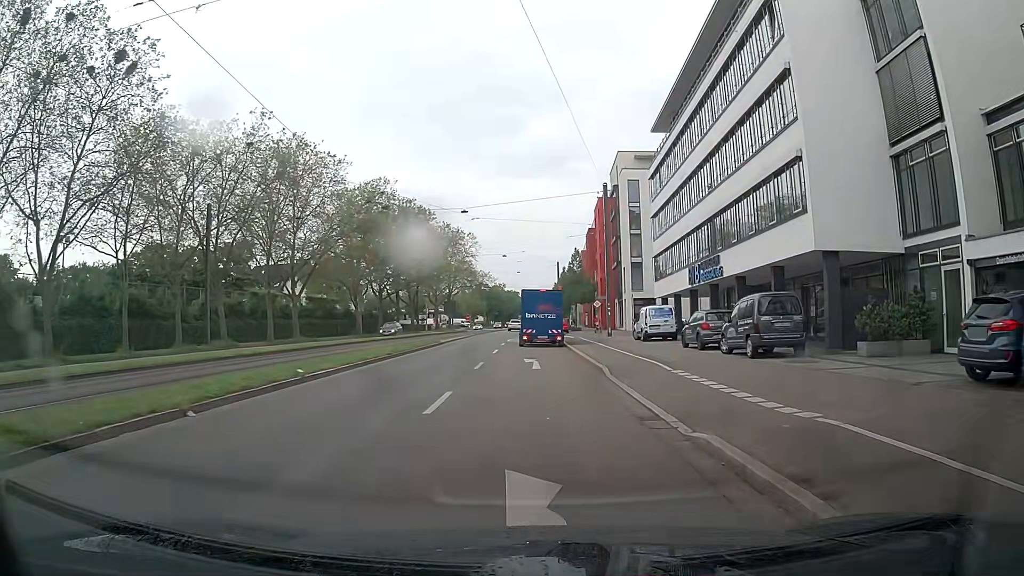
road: primary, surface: asphalt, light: Day
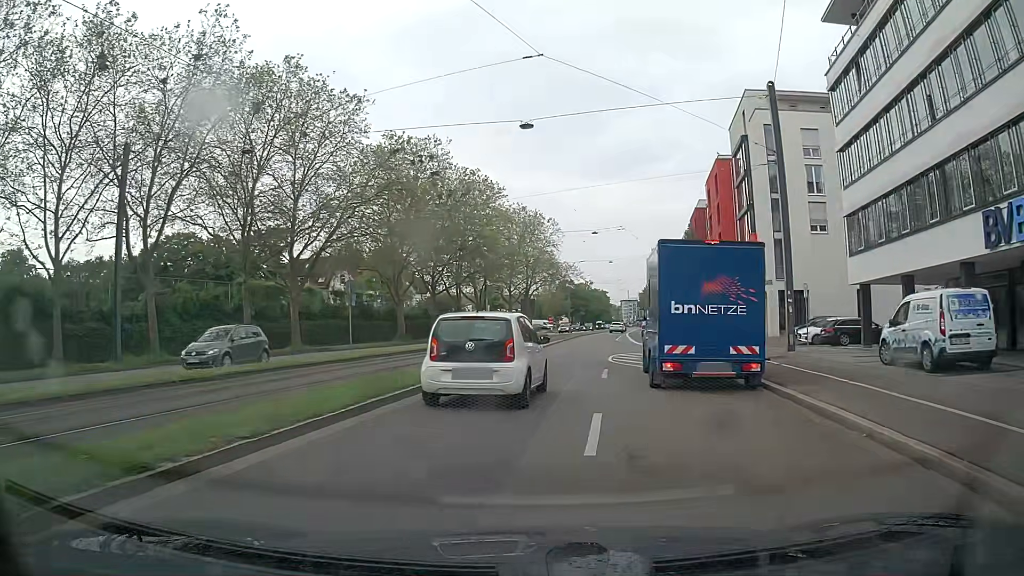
(-1.2, +20.9) m; -7°
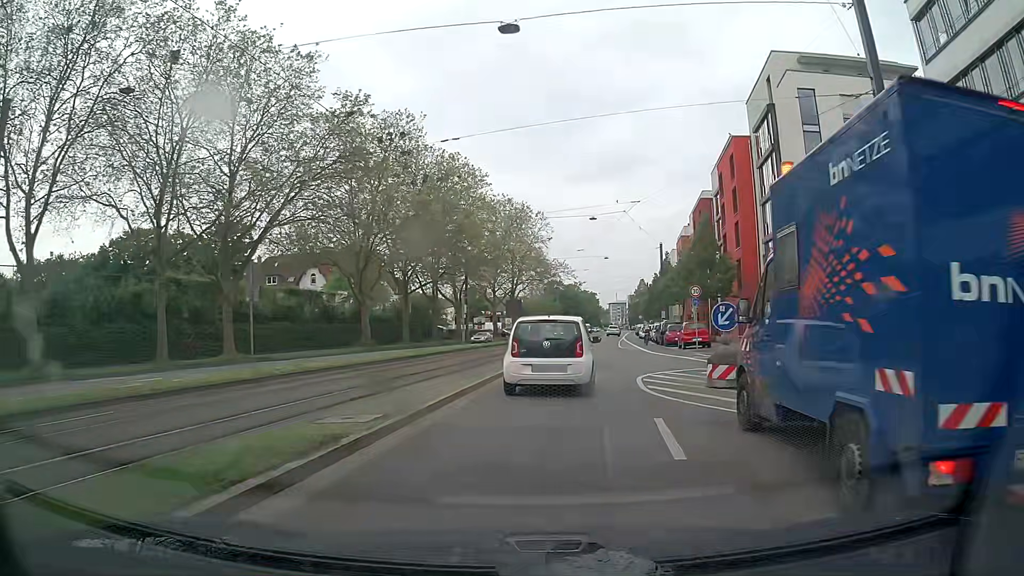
(0.0, +9.2) m; 0°
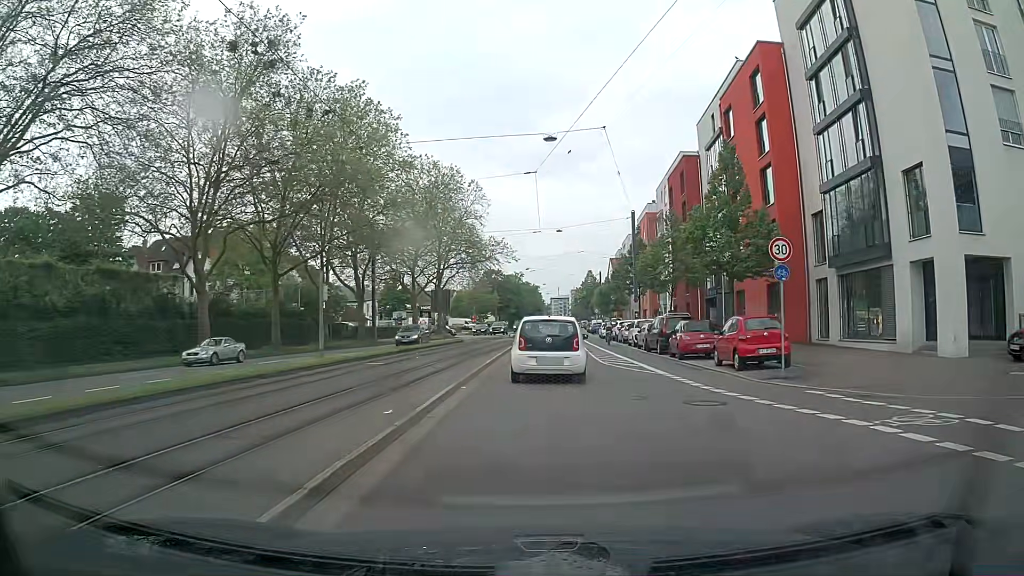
(+1.6, +19.6) m; +6°
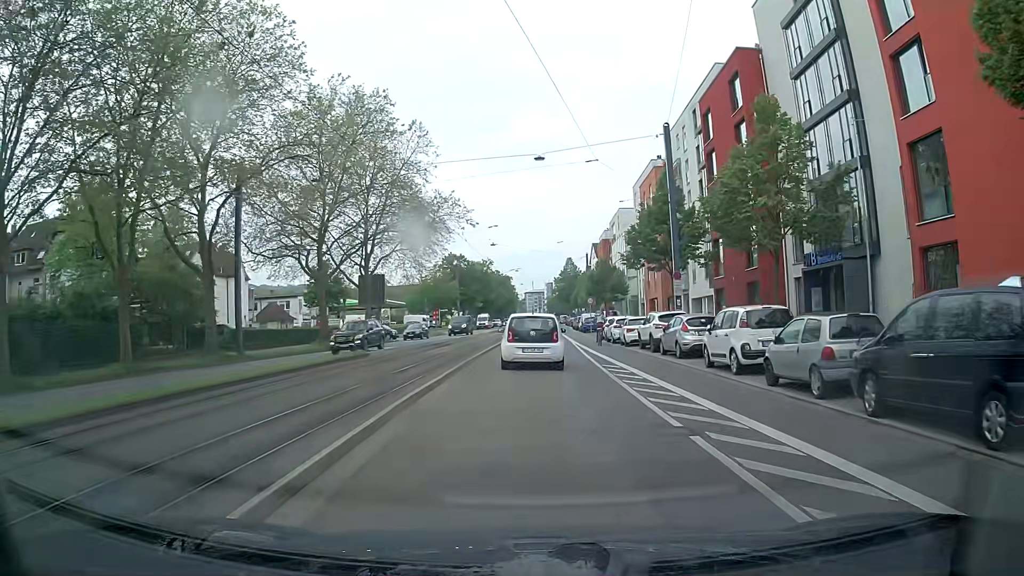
(+0.5, +24.3) m; +1°
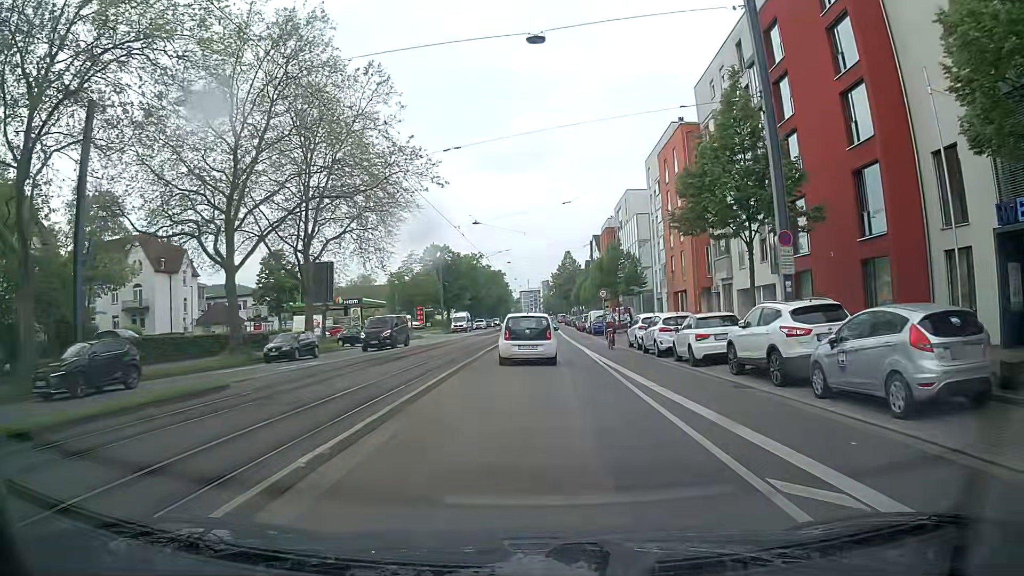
(+0.2, +14.4) m; +2°
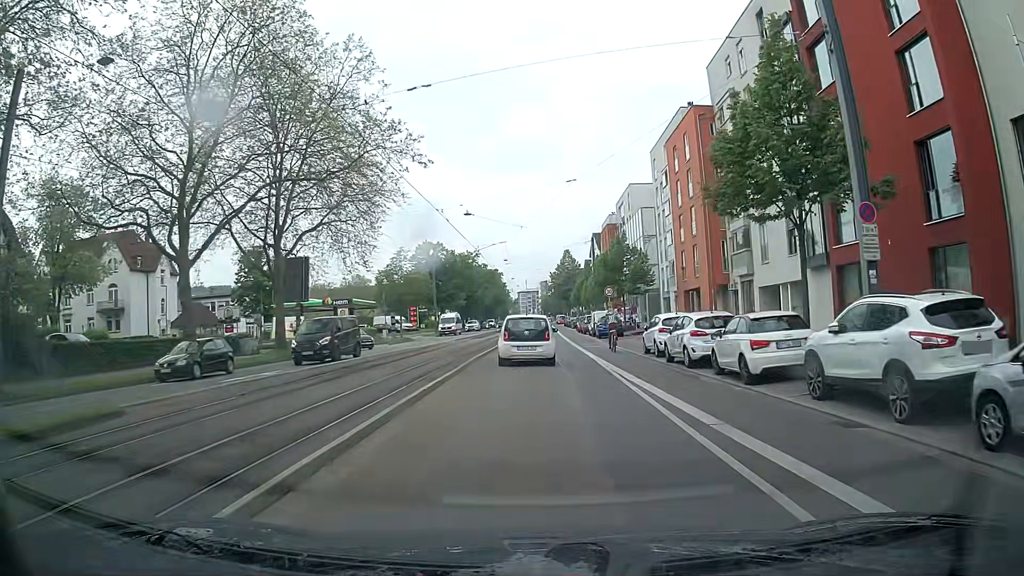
(0.0, +4.8) m; -1°
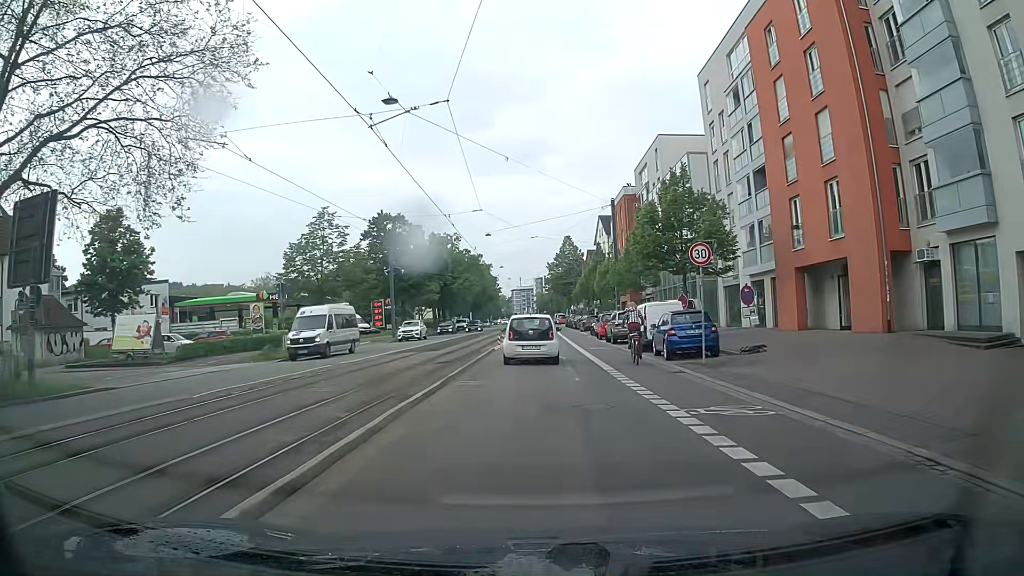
(+0.5, +23.9) m; 0°
(0, +10) (0, +20) (0, +30) (+1, +40) (+1, +50) (+1, +60) (+1, +70) (+2, +80) (+2, +90) (+2, +100) m
